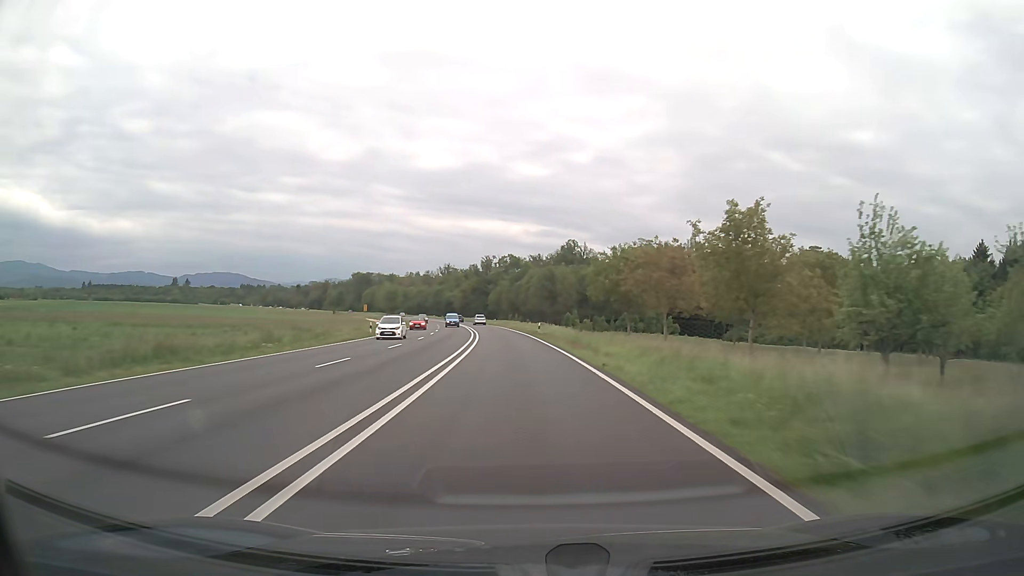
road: trunk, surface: asphalt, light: Day
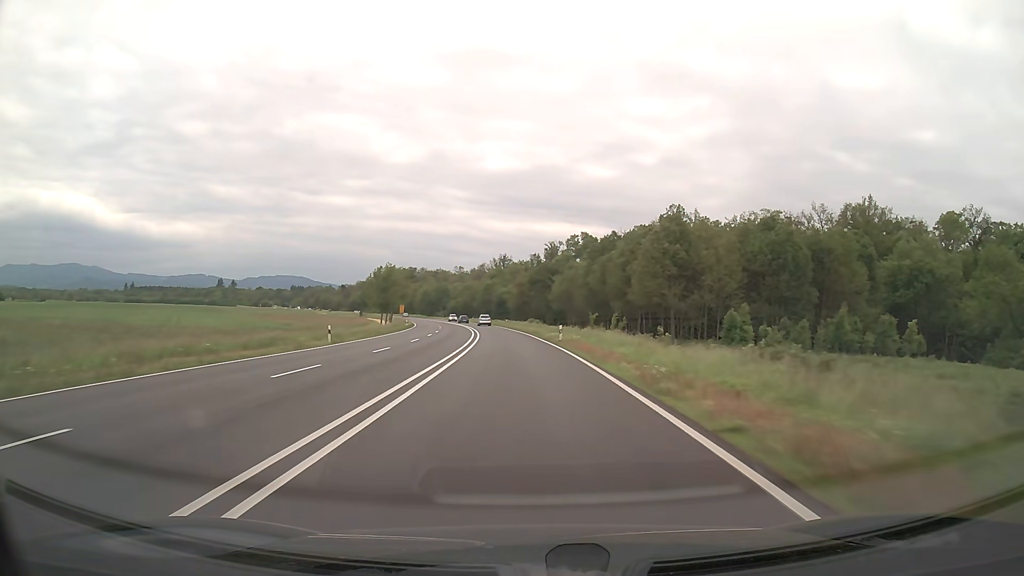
(-3.2, +64.0) m; -6°
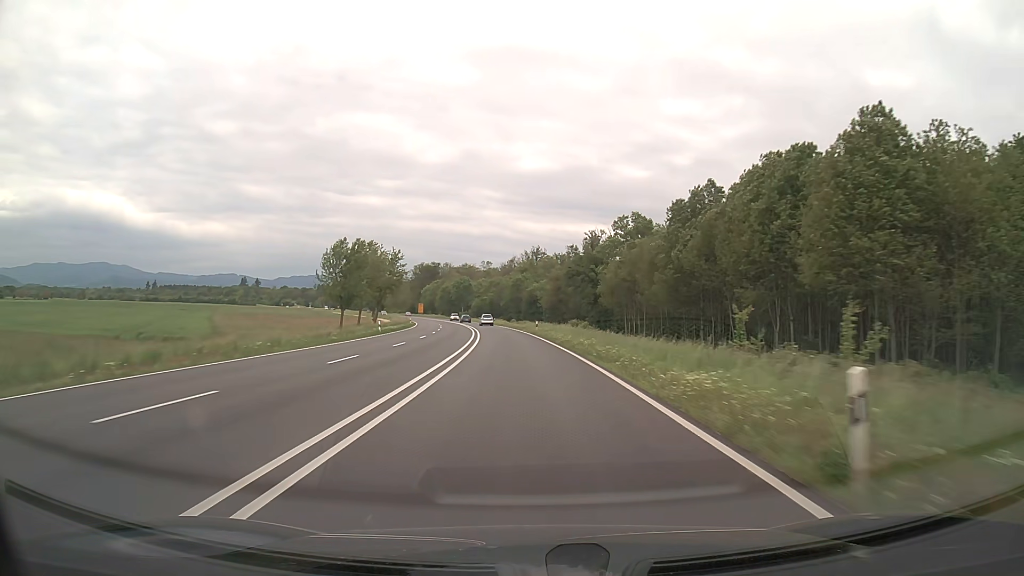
(-0.8, +32.0) m; -3°
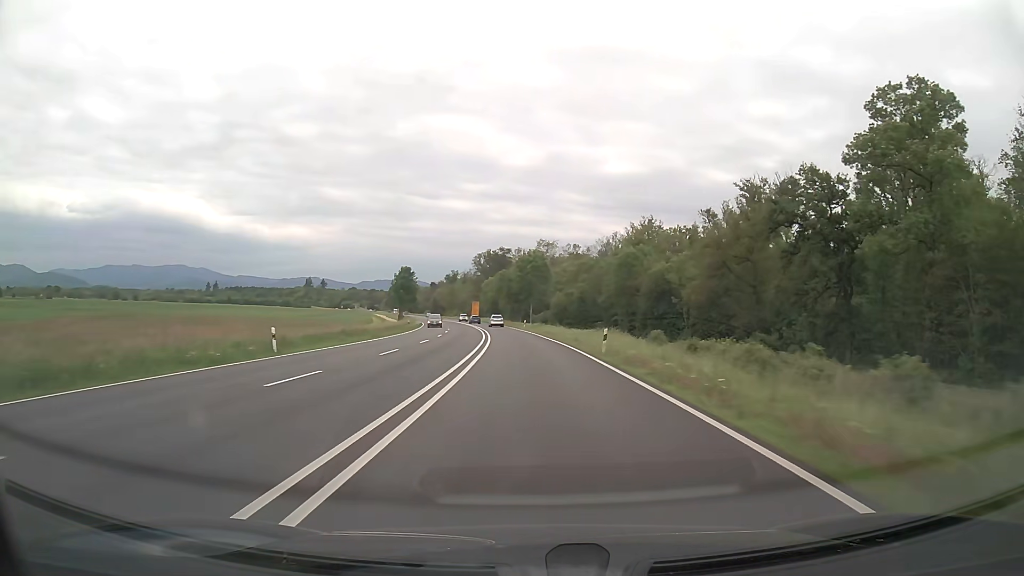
(-5.1, +79.2) m; -7°
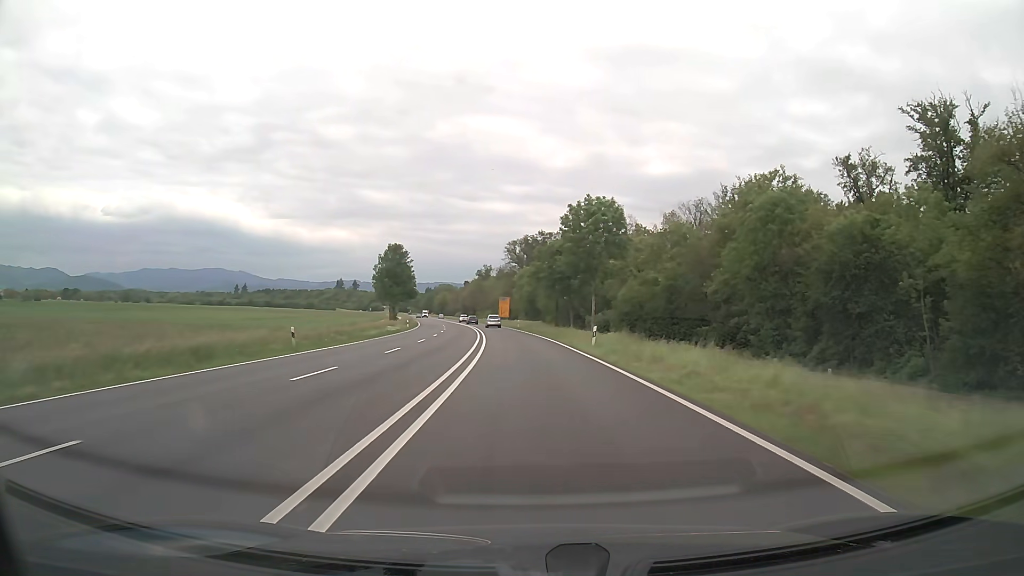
(-1.5, +47.2) m; -4°
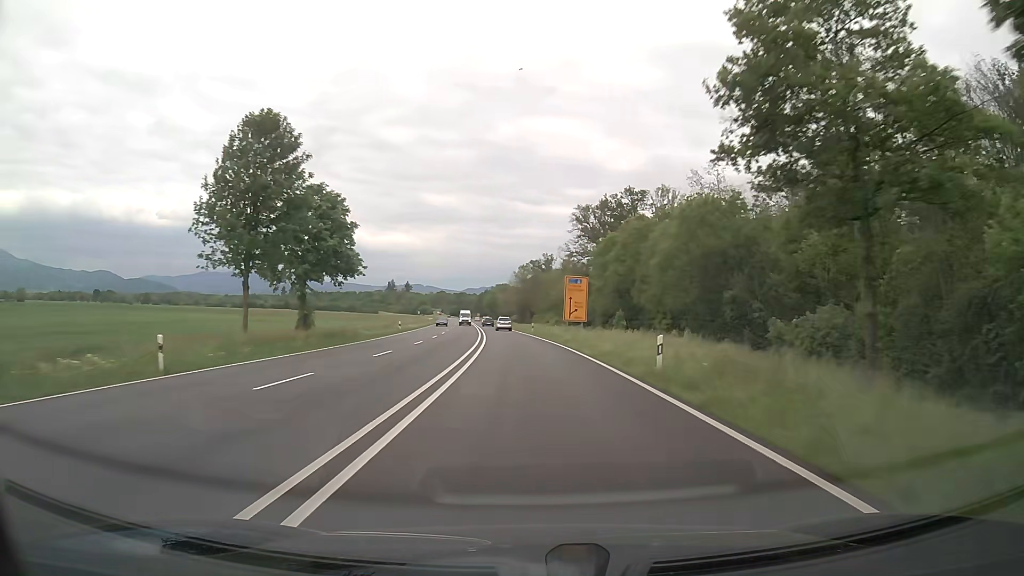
(-2.8, +62.6) m; -5°
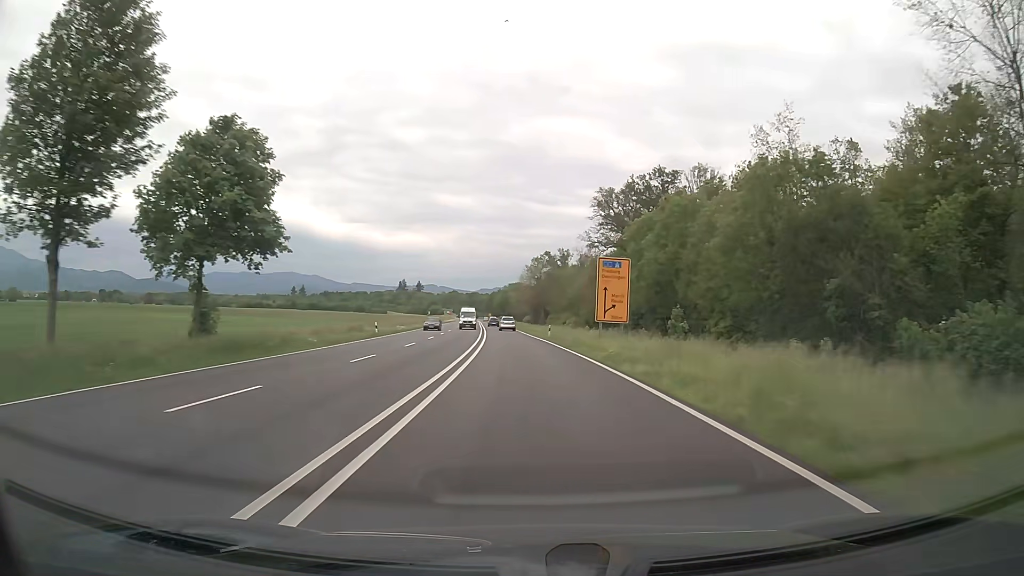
(-0.2, +15.6) m; -1°
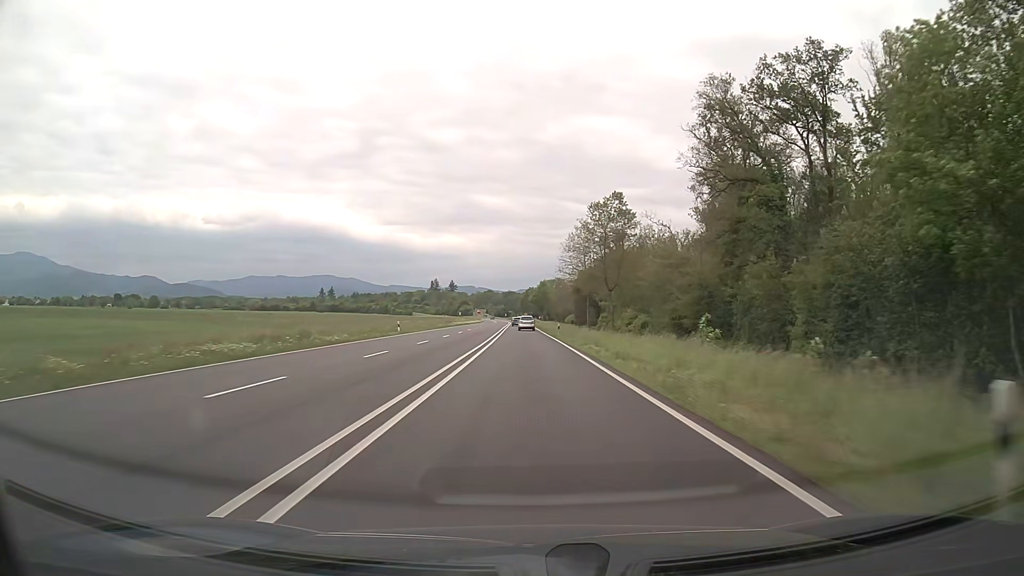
(-1.3, +46.8) m; -3°
(0, +10) (0, +20) (0, +30) (-1, +40) (-1, +50) (-1, +60) (-1, +70) (-1, +80) (-2, +90) (-2, +100) m
